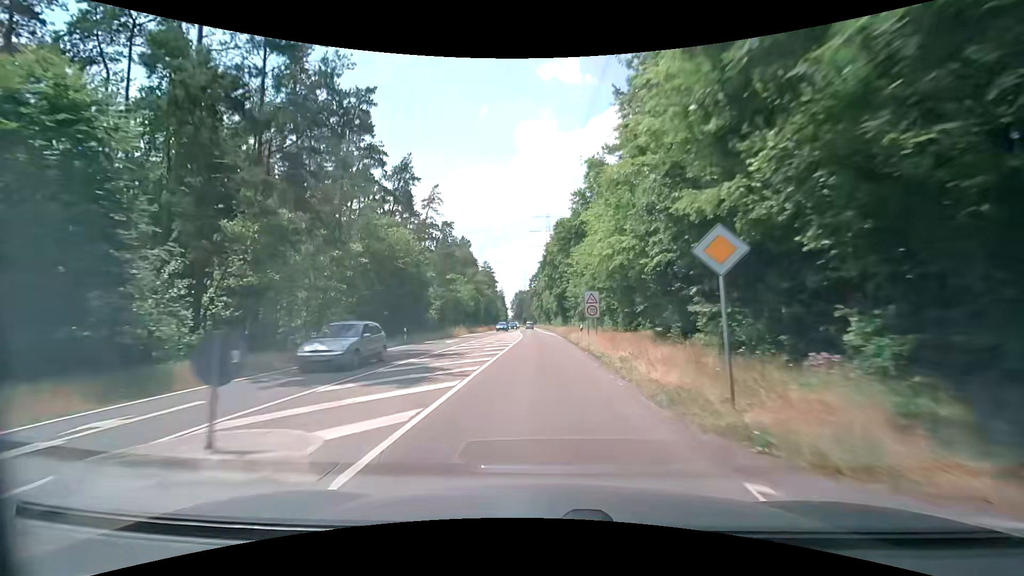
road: secondary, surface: asphalt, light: Day
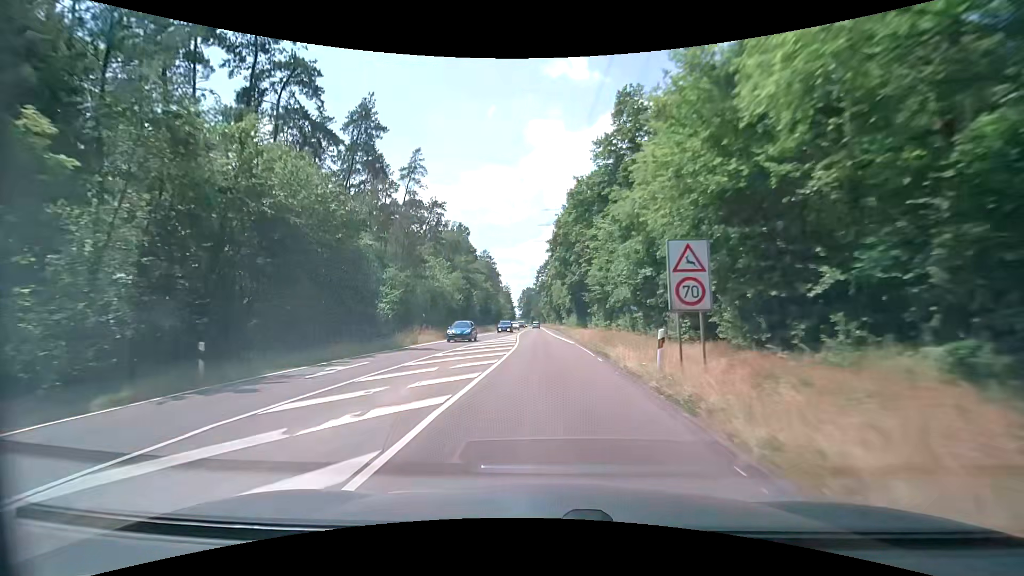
(-0.1, +21.1) m; -1°
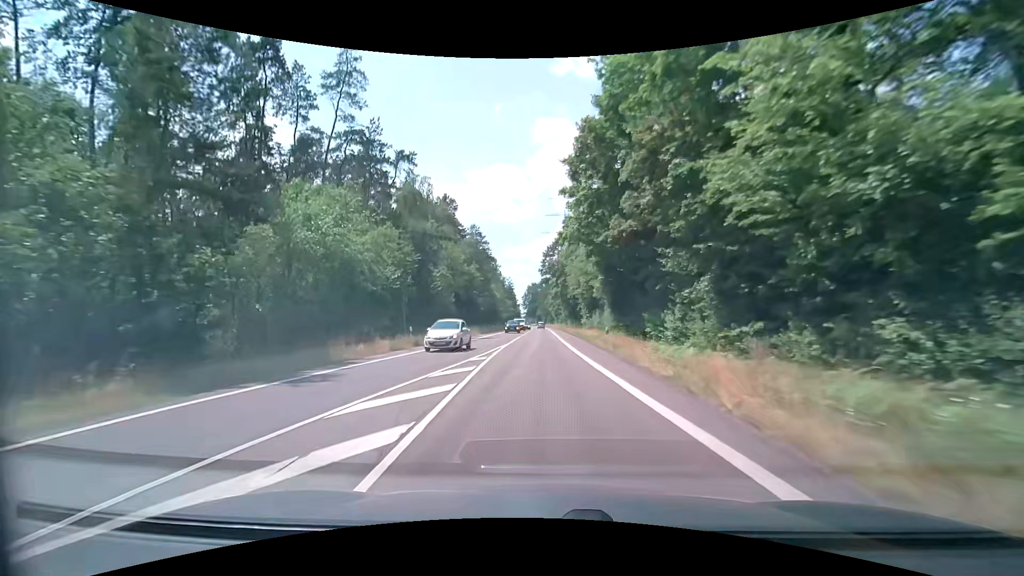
(-0.4, +31.7) m; -1°
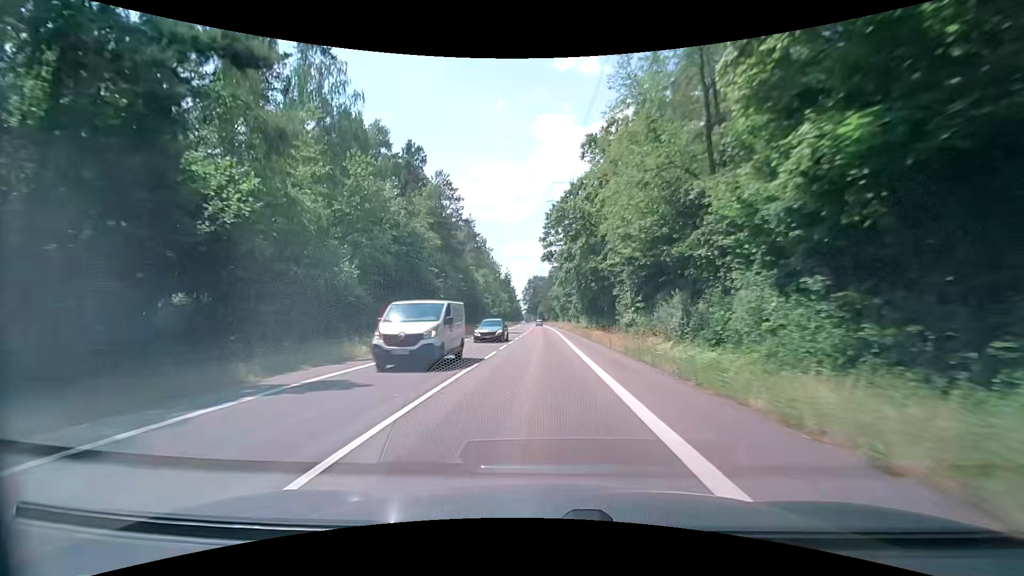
(-0.2, +31.8) m; 0°
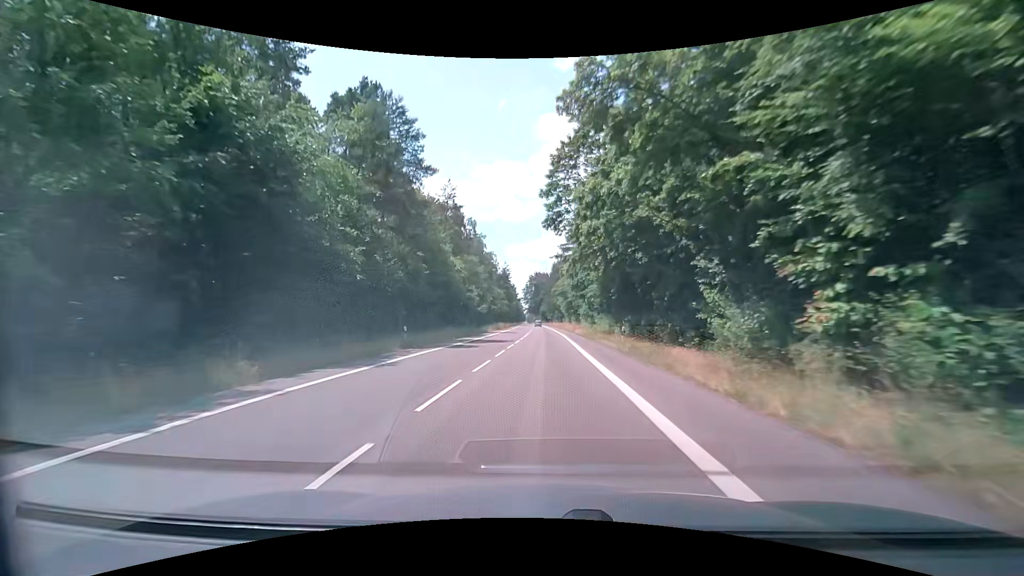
(0.0, +21.2) m; 0°
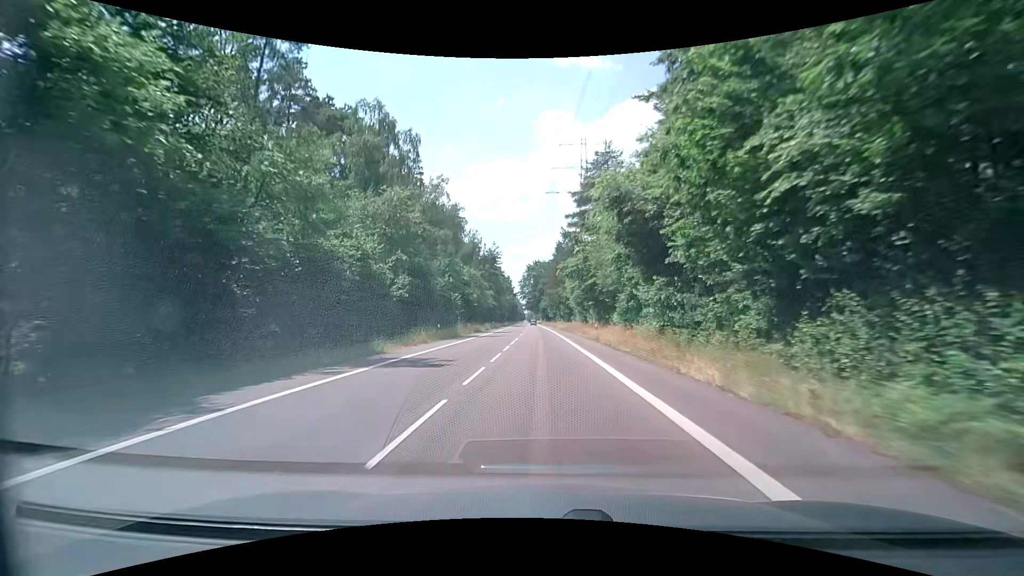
(-0.1, +42.5) m; 0°
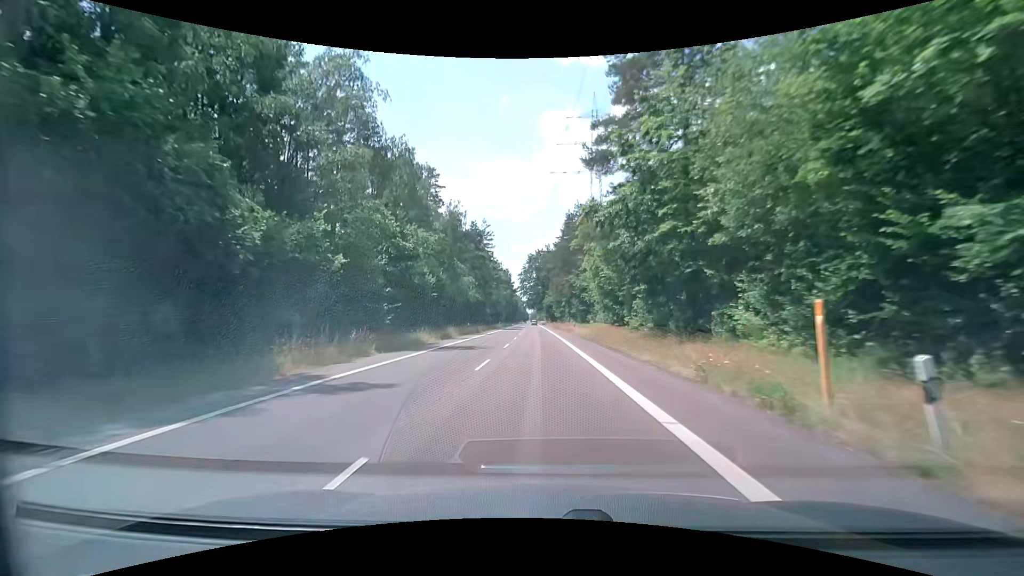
(-0.1, +31.8) m; -1°
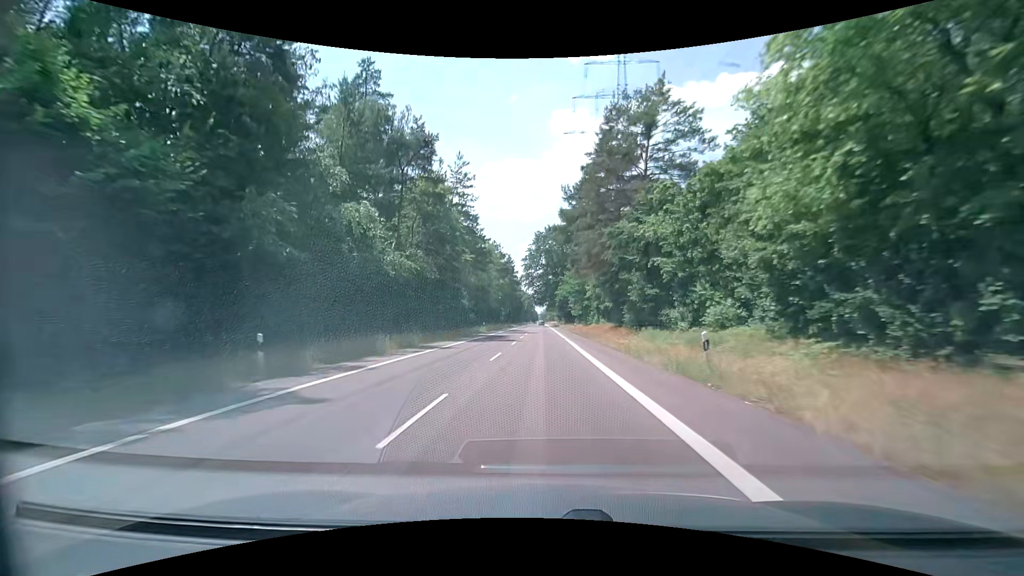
(-0.3, +42.4) m; -1°
(0, +10) (0, +20) (0, +30) (0, +40) (0, +50) (0, +60) (0, +70) (0, +80) (0, +90) (0, +100) m
